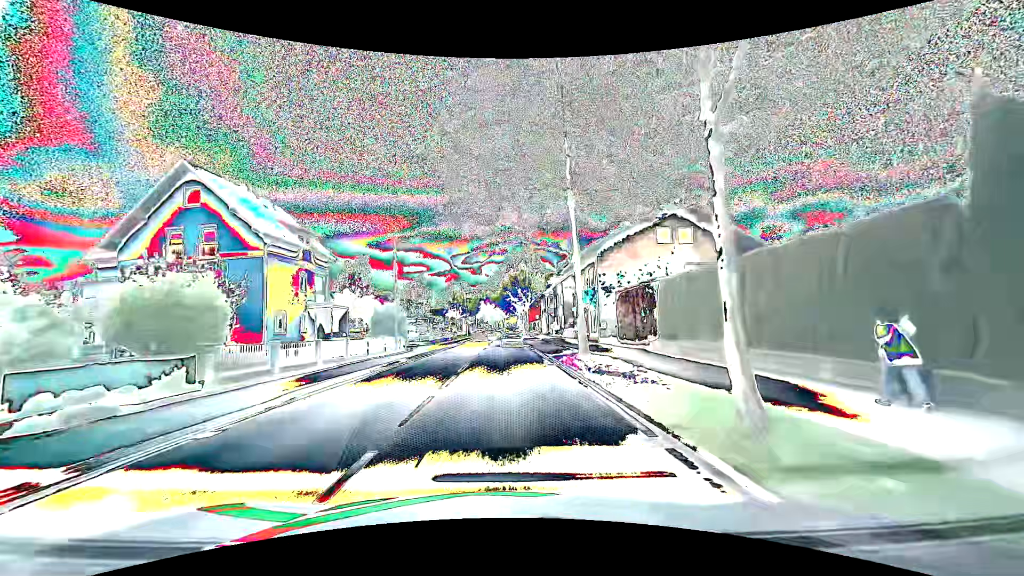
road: primary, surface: asphalt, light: Day
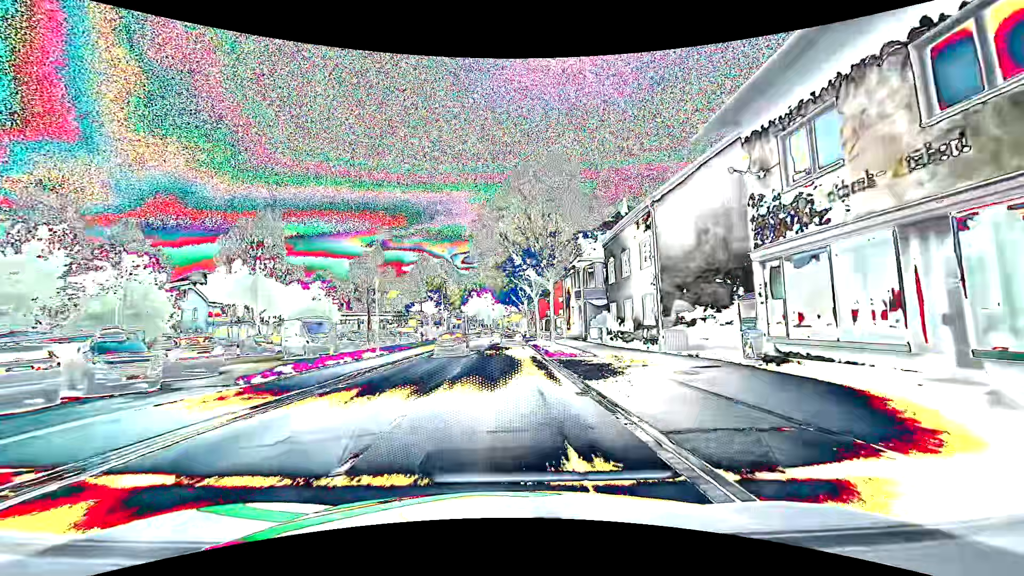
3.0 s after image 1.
(-0.4, +38.3) m; 0°
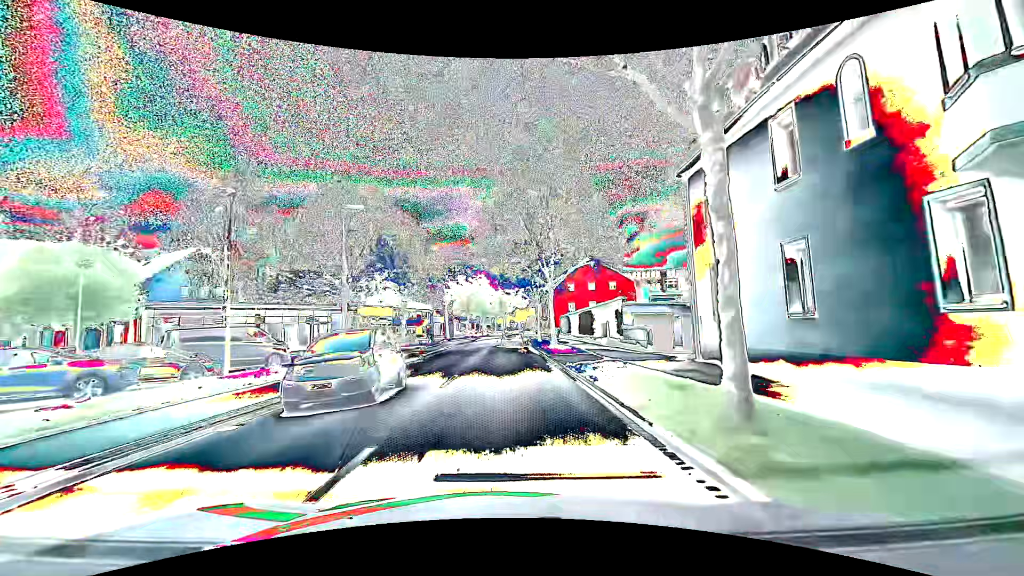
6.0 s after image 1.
(-0.4, +38.2) m; -1°
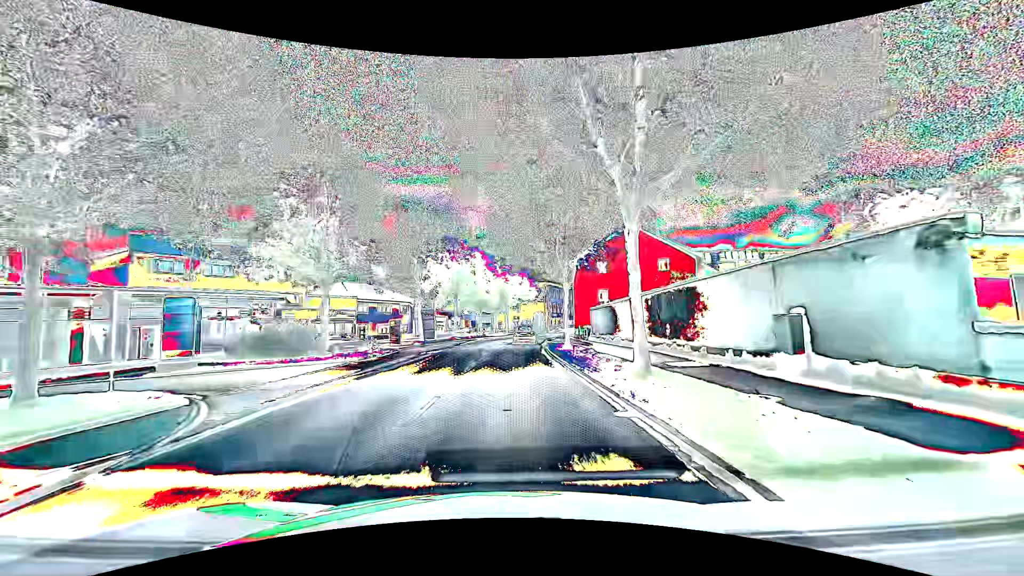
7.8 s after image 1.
(+0.1, +22.8) m; 0°
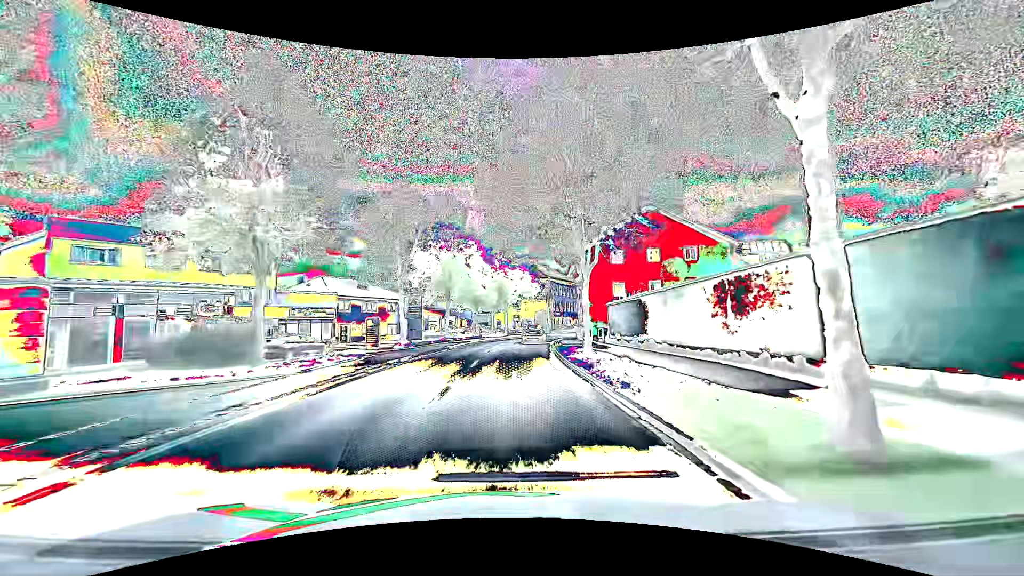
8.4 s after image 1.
(0.0, +7.6) m; 0°
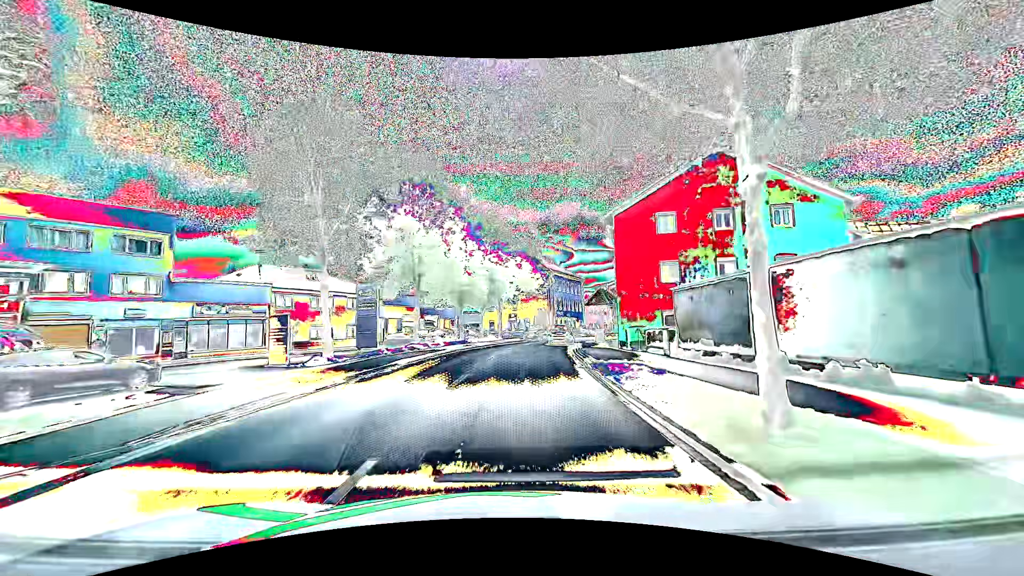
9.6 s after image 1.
(0.0, +15.2) m; +1°
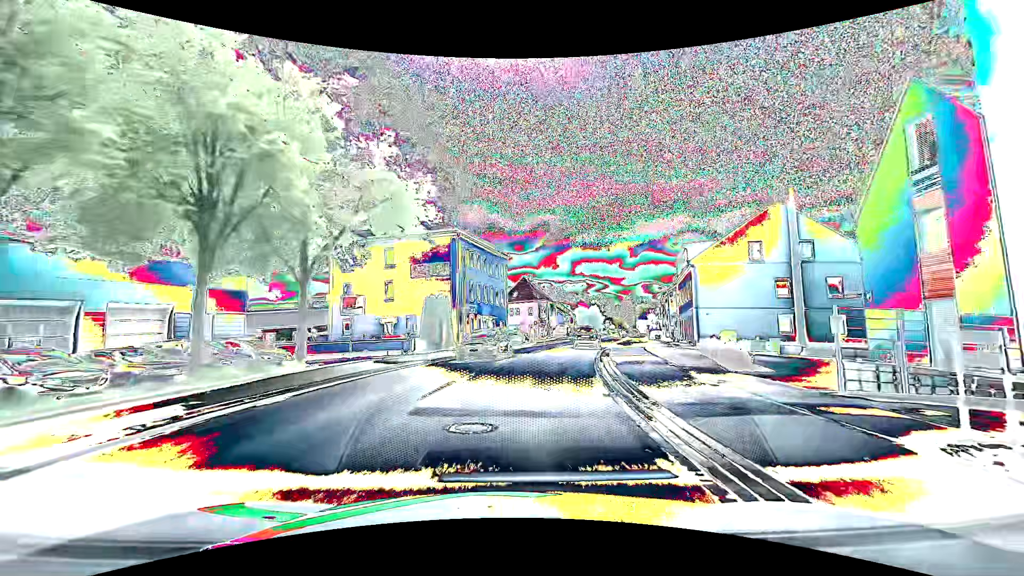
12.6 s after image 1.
(+2.5, +37.8) m; +10°
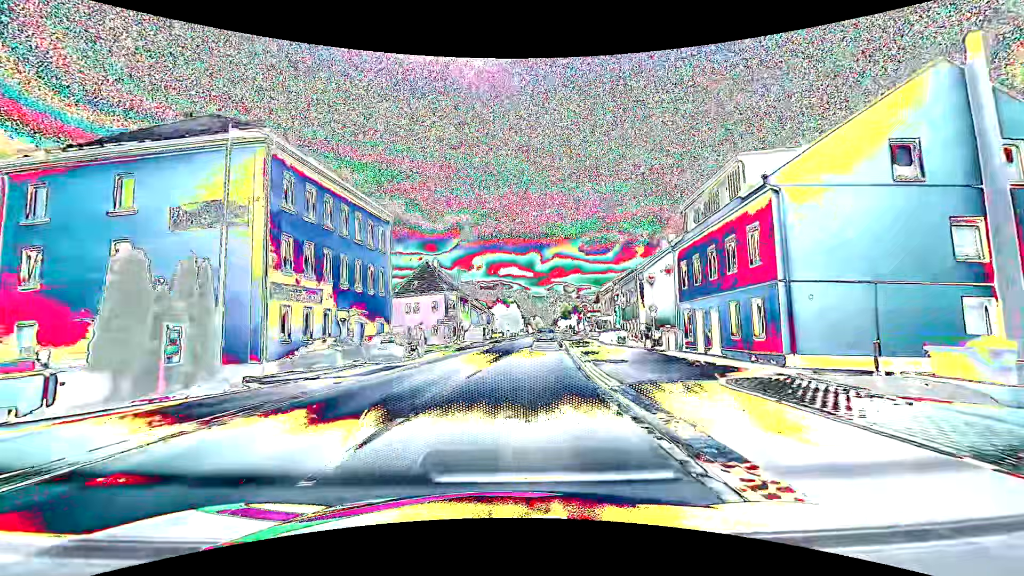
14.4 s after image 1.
(+2.1, +22.7) m; +10°
(0, +10) (+1, +20) (+2, +30) (+3, +40) (+4, +50) (+5, +60) (+6, +70) (+7, +80) (+8, +90) (+9, +100) m
